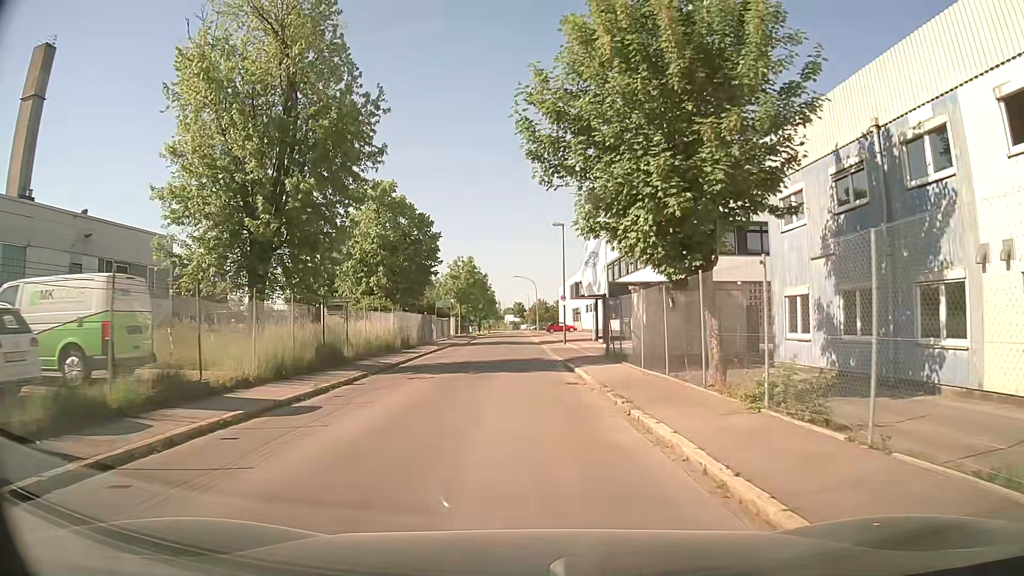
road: residential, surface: asphalt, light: Day
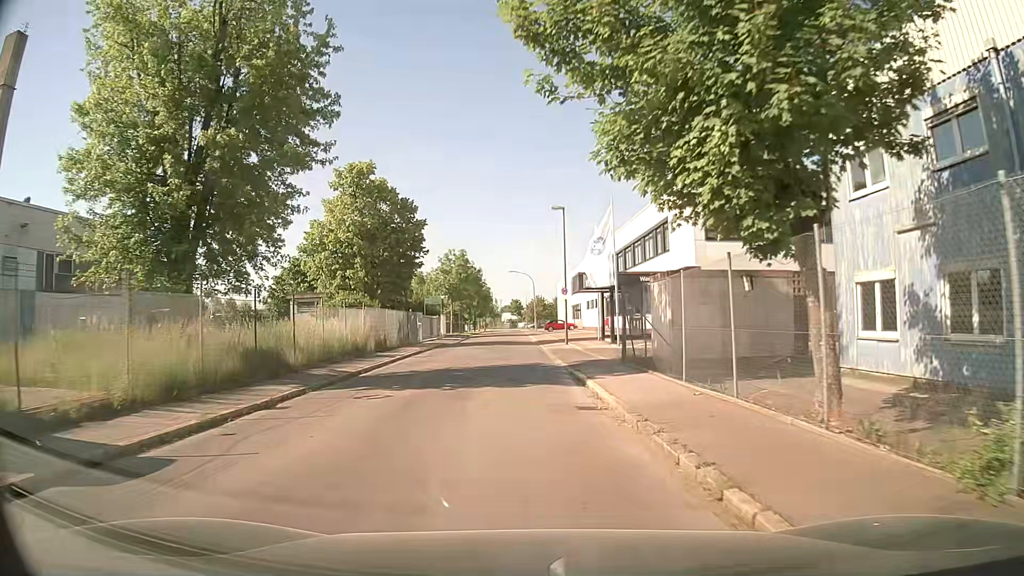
(0.0, +5.3) m; +1°
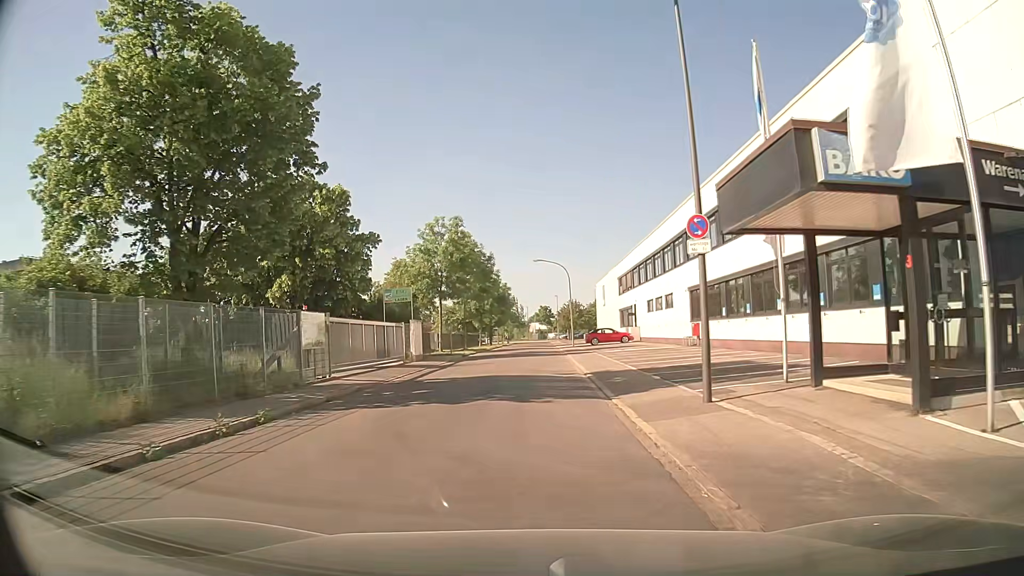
(-0.7, +26.1) m; -3°
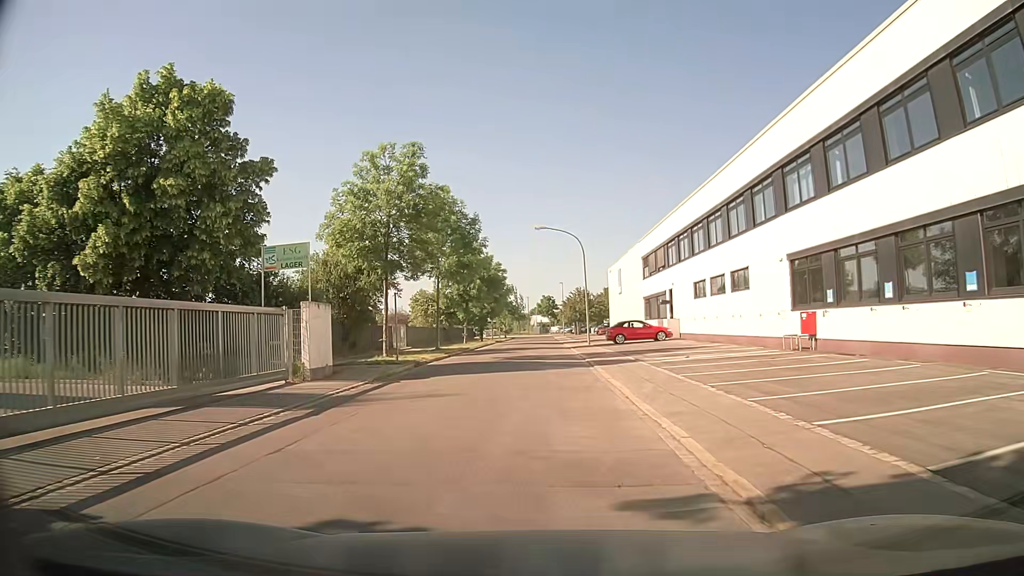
(-0.1, +16.4) m; 0°
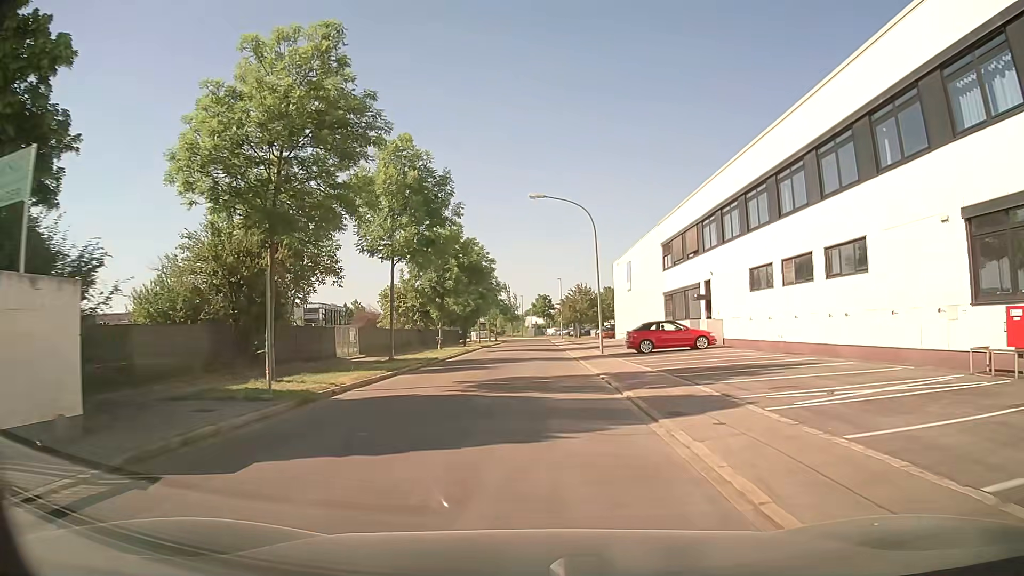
(-0.1, +11.7) m; 0°
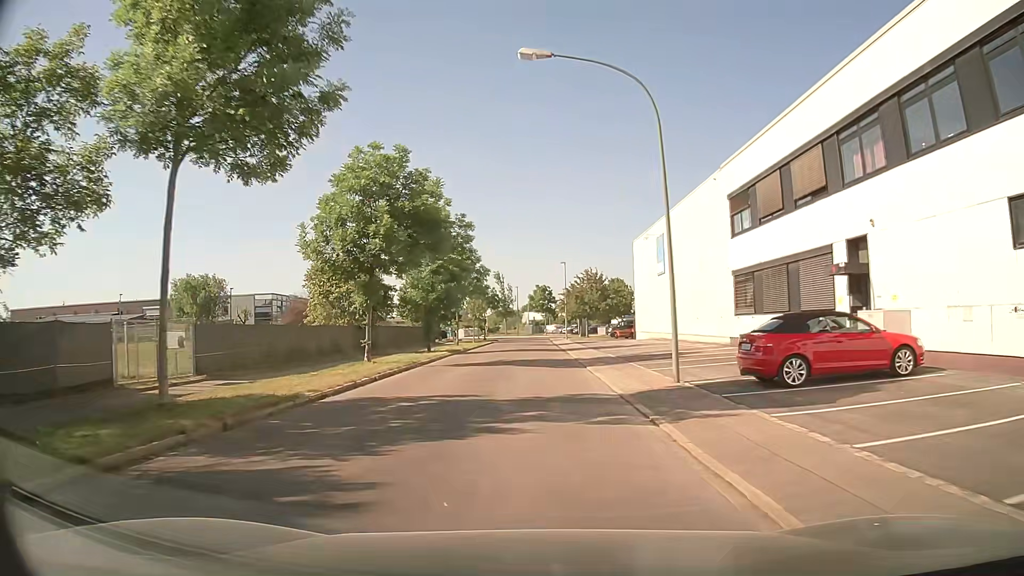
(+0.1, +18.0) m; +1°
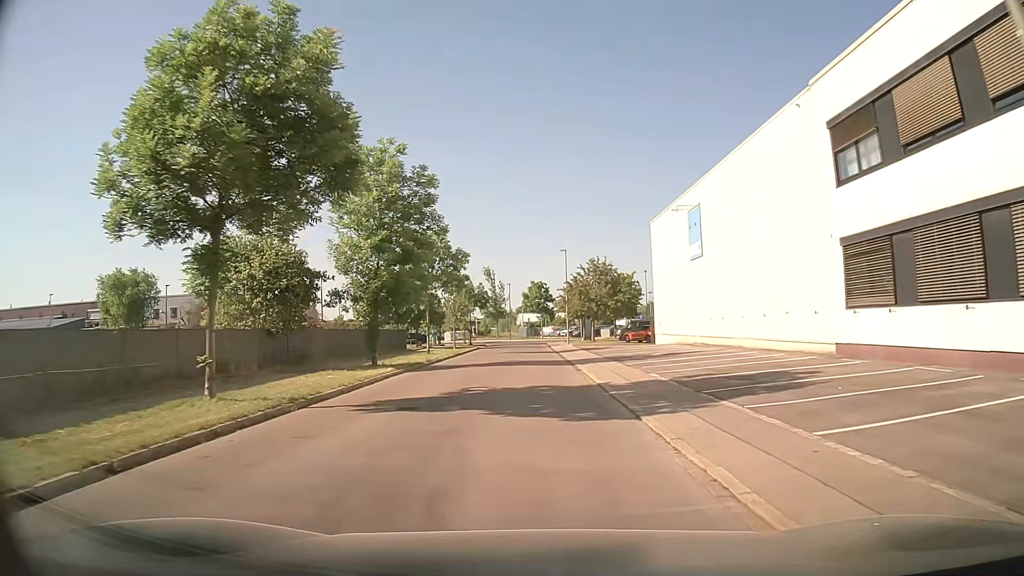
(0.0, +12.2) m; 0°
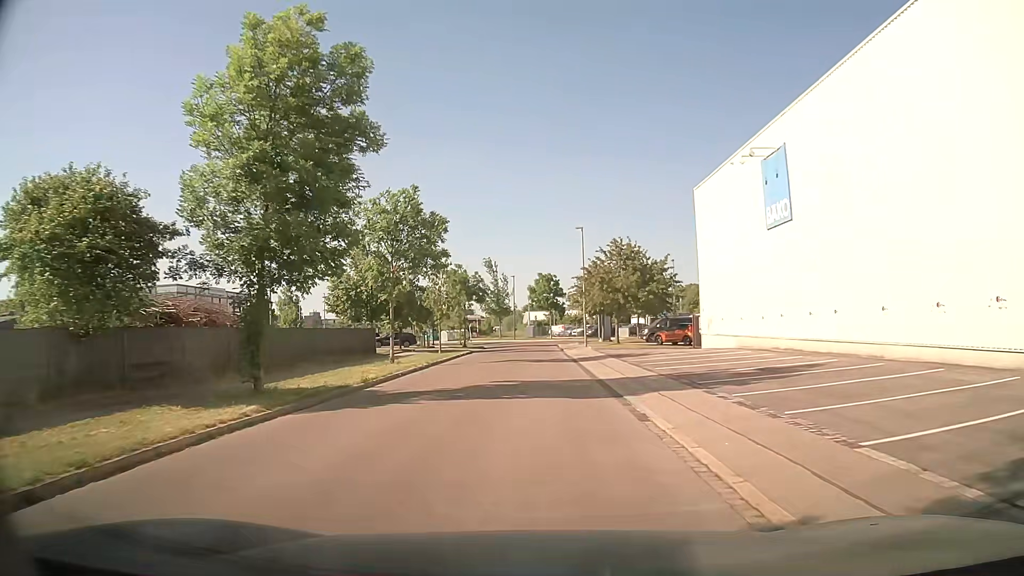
(0.0, +12.0) m; 0°
(0, +10) (0, +20) (0, +30) (0, +40) (0, +50) (0, +60) (0, +70) (-4, +79) (-10, +87) (-18, +92) m
